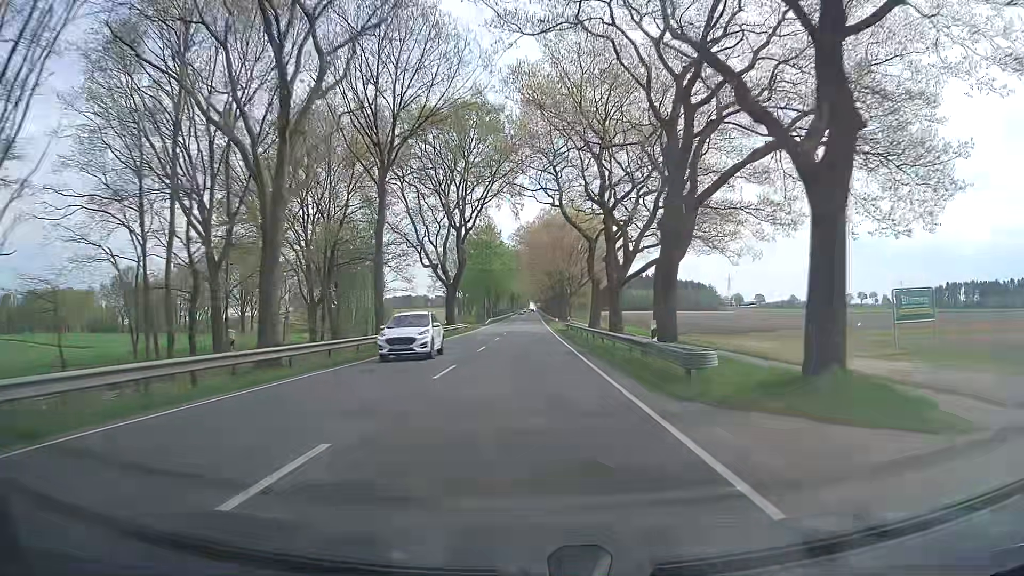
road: primary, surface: asphalt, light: Day
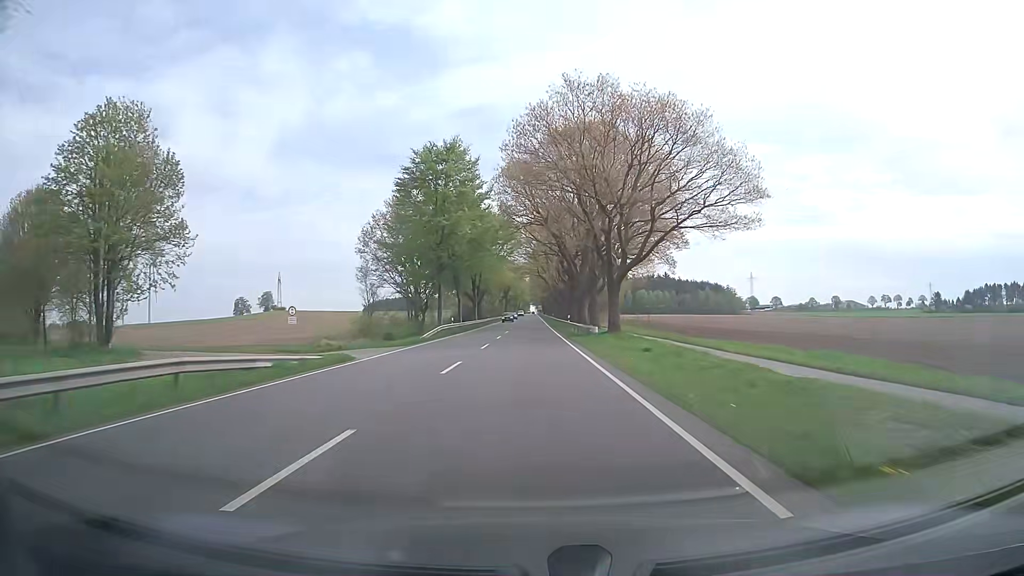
(0.0, +59.5) m; 0°
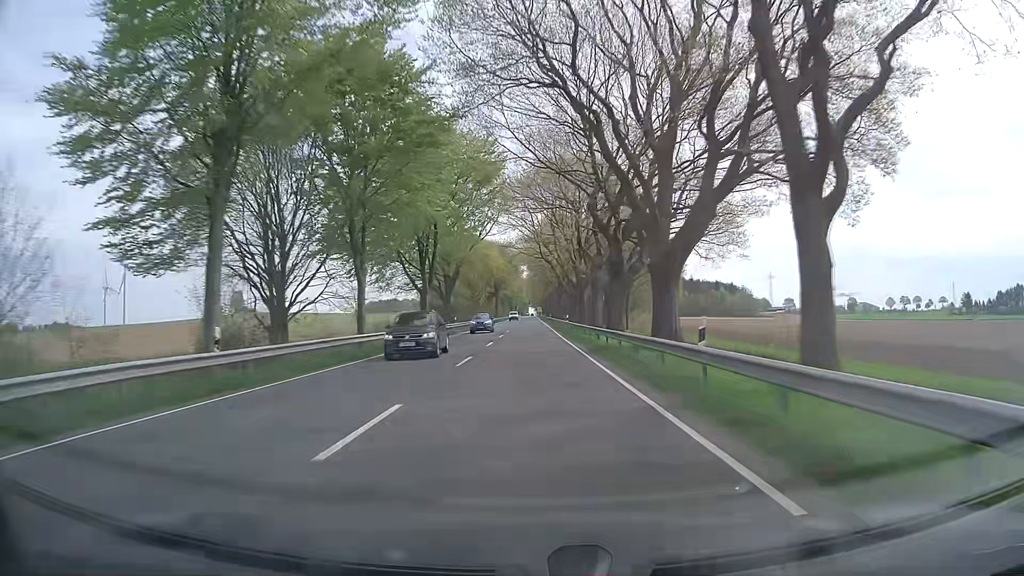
(+0.1, +45.8) m; 0°
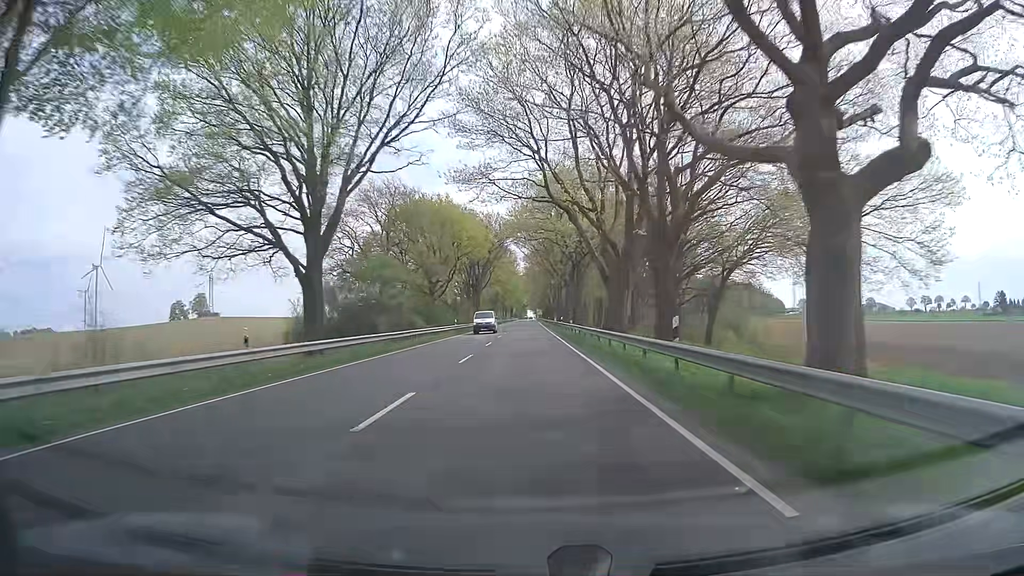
(0.0, +46.4) m; 0°
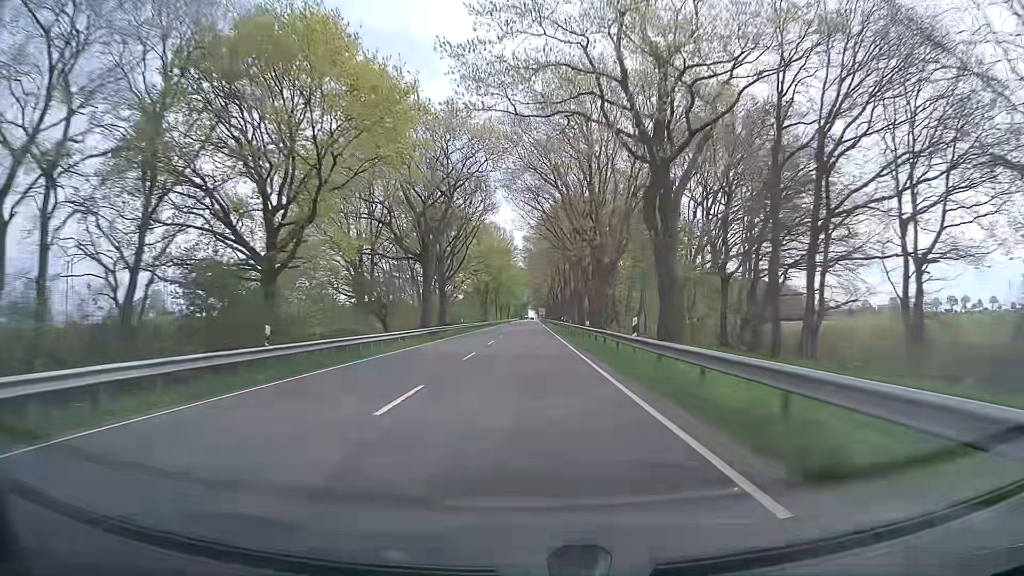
(0.0, +46.8) m; 0°
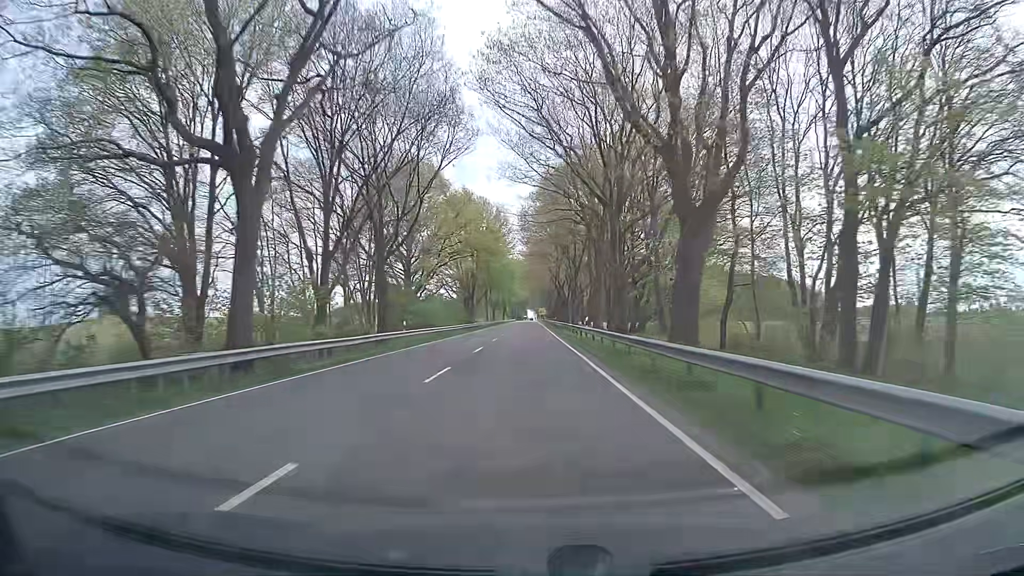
(0.0, +31.3) m; 0°
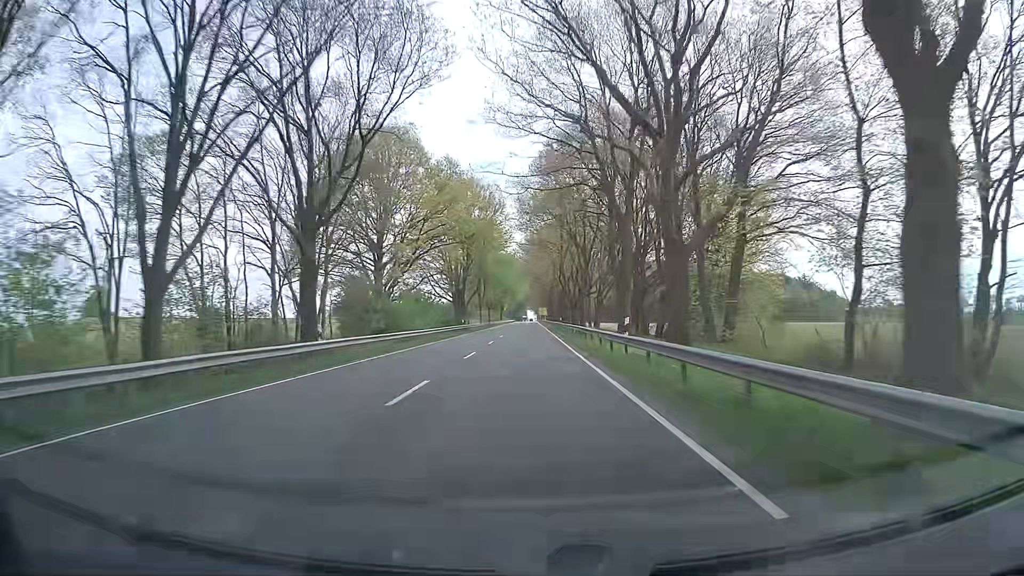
(0.0, +15.7) m; 0°
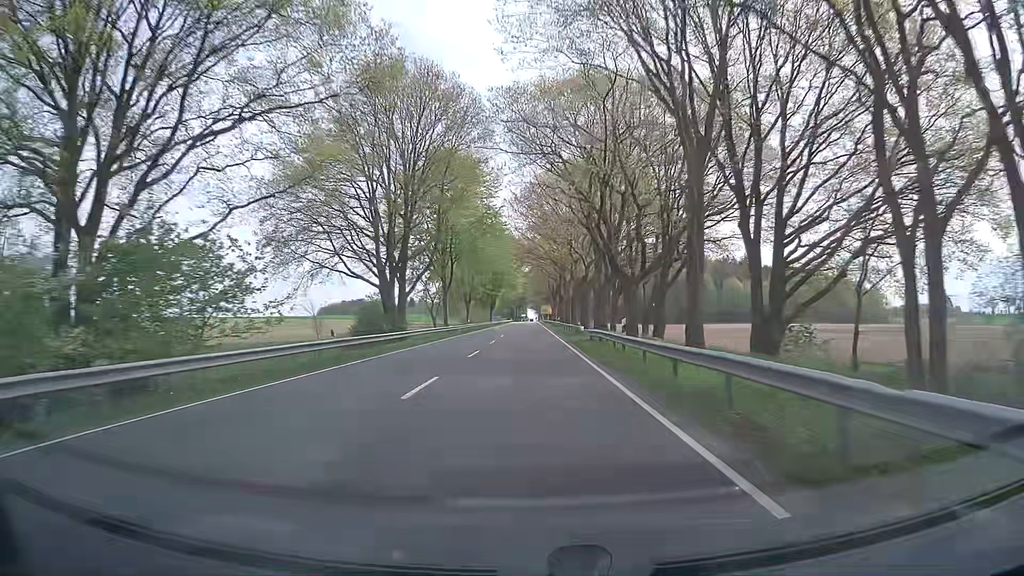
(+0.1, +47.2) m; 0°
(0, +10) (0, +20) (0, +30) (0, +40) (0, +50) (0, +60) (0, +70) (0, +80) (0, +90) (0, +100) m
